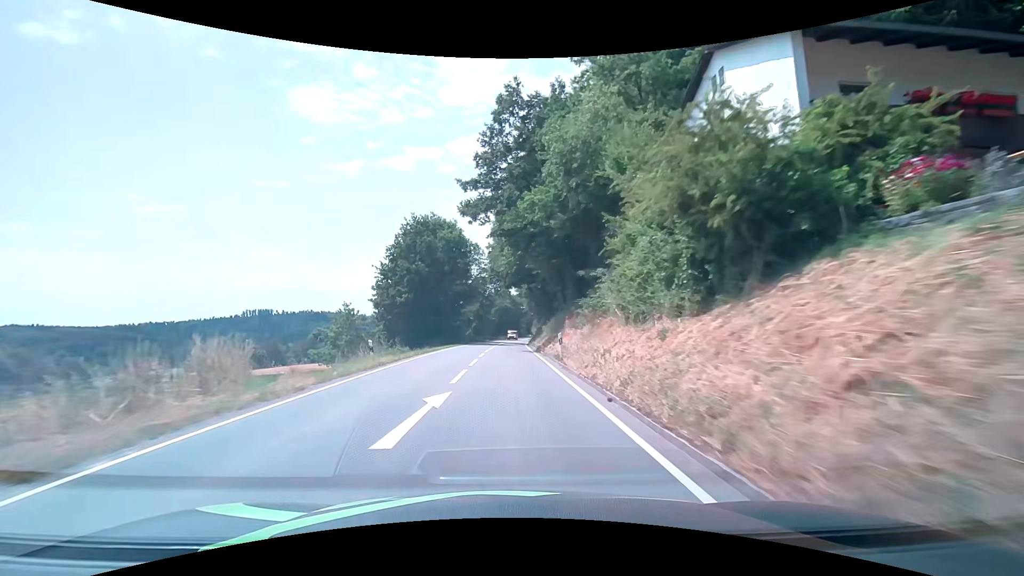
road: secondary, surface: asphalt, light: Day
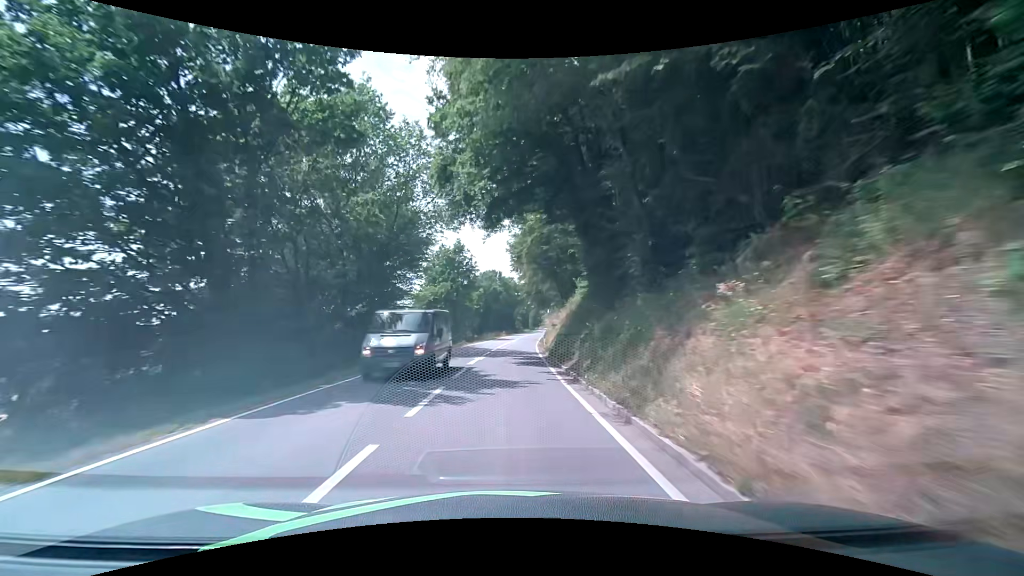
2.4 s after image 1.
(+0.2, +40.4) m; +1°
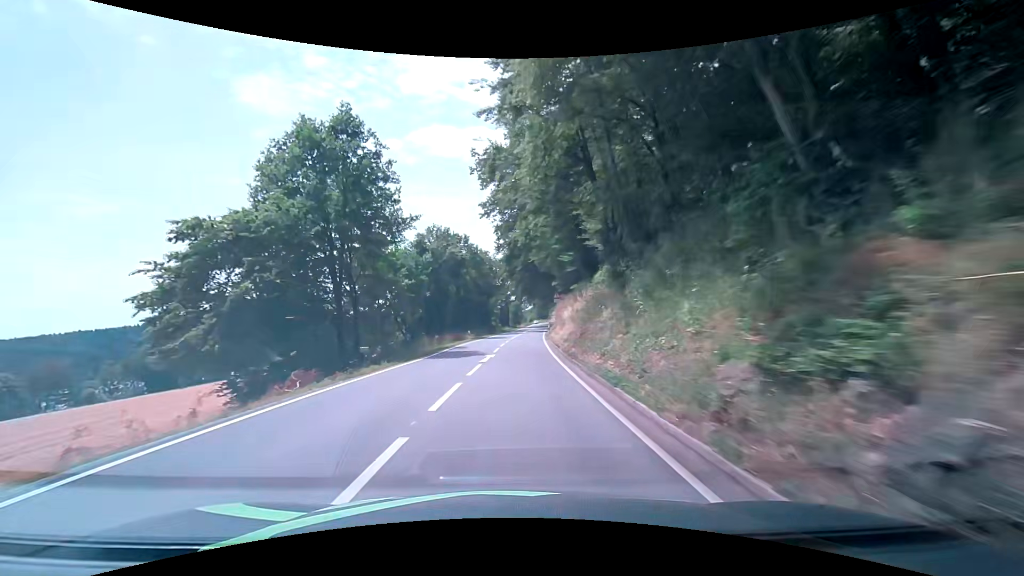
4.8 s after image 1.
(+0.5, +41.7) m; +2°
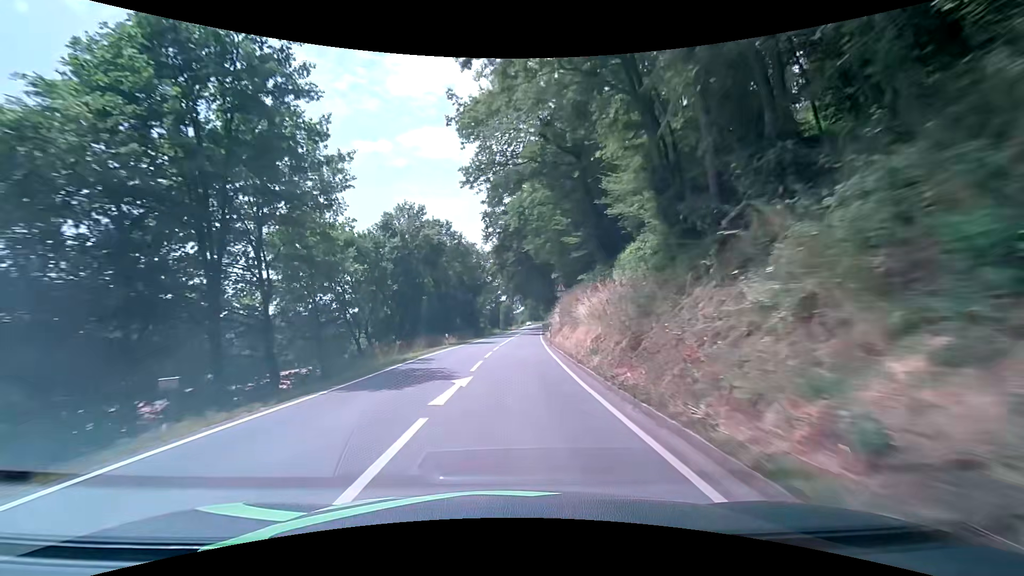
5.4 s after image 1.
(+0.2, +10.7) m; +2°
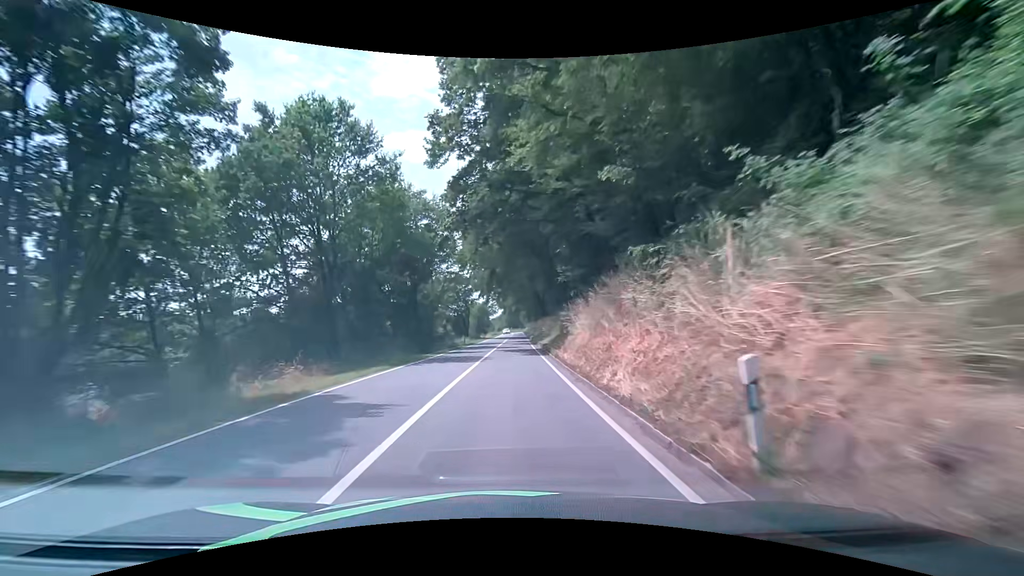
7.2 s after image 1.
(+0.9, +32.4) m; +3°
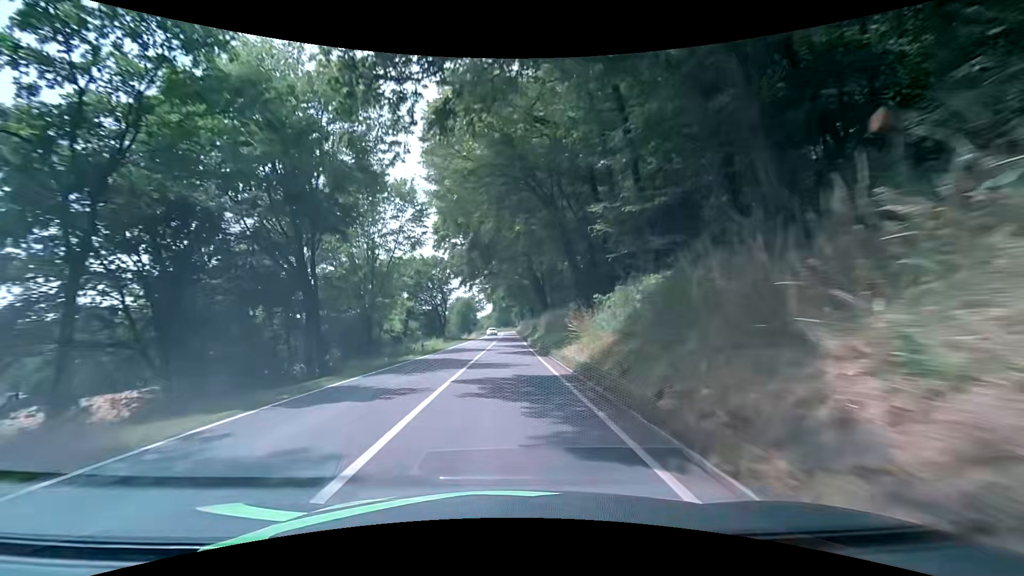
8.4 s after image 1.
(+0.2, +21.8) m; +1°
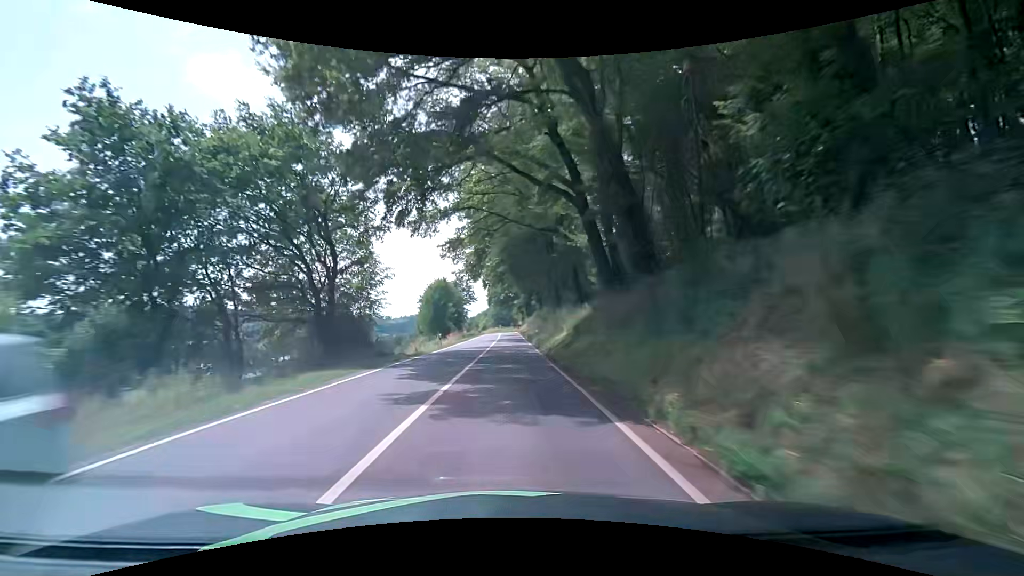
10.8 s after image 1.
(+0.3, +44.1) m; -1°
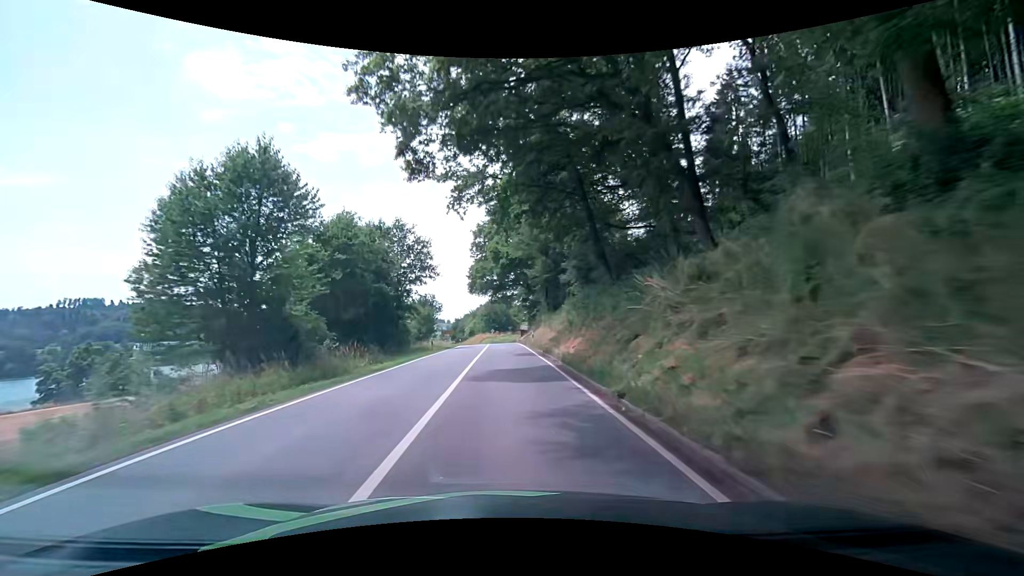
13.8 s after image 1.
(+0.8, +55.0) m; +2°
(0, +10) (0, +20) (0, +30) (-1, +40) (-1, +50) (-1, +60) (-2, +70) (-3, +80) (-4, +90) (-5, +100) m
